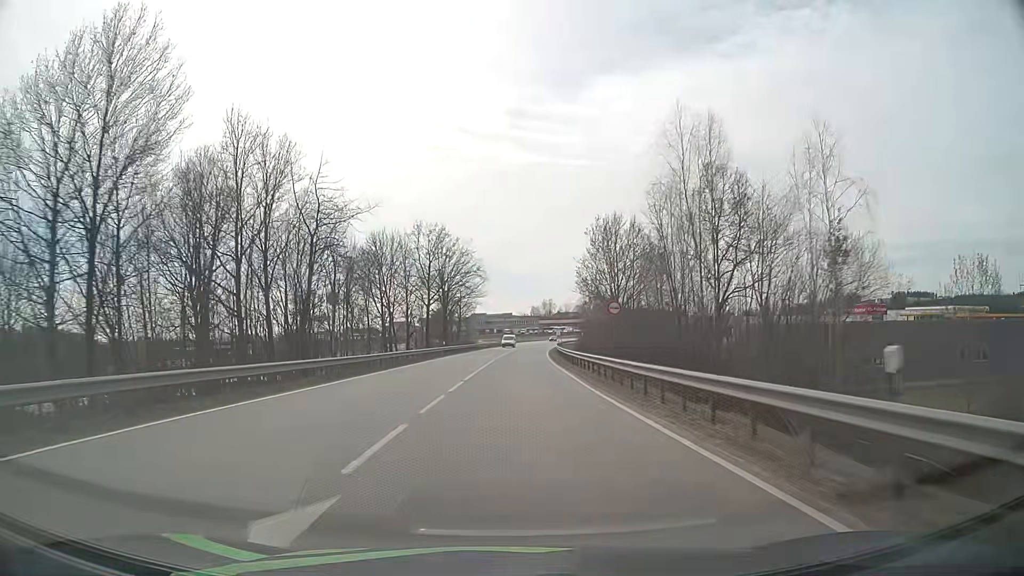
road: primary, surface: asphalt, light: Day
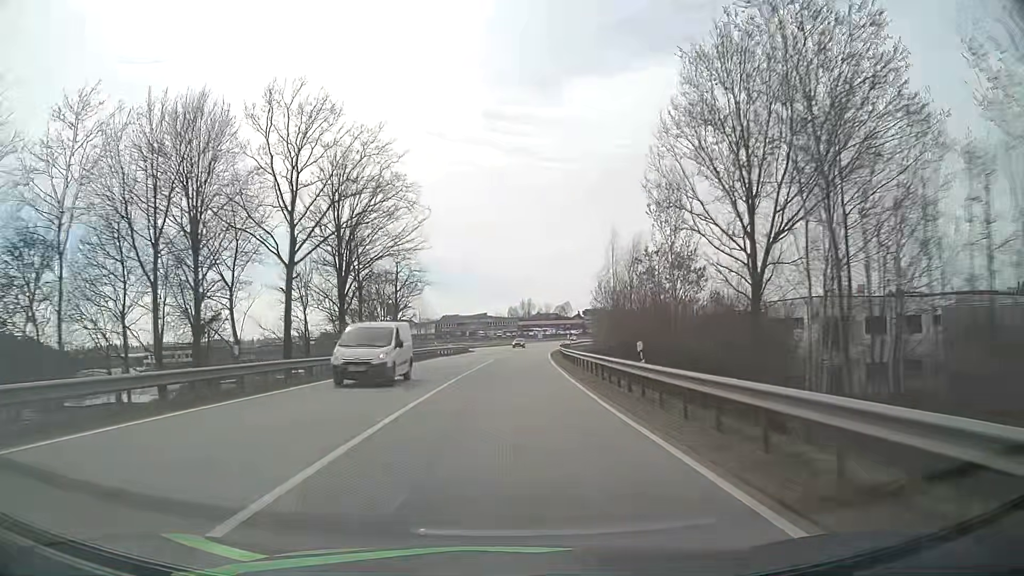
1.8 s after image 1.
(+1.0, +43.7) m; +2°
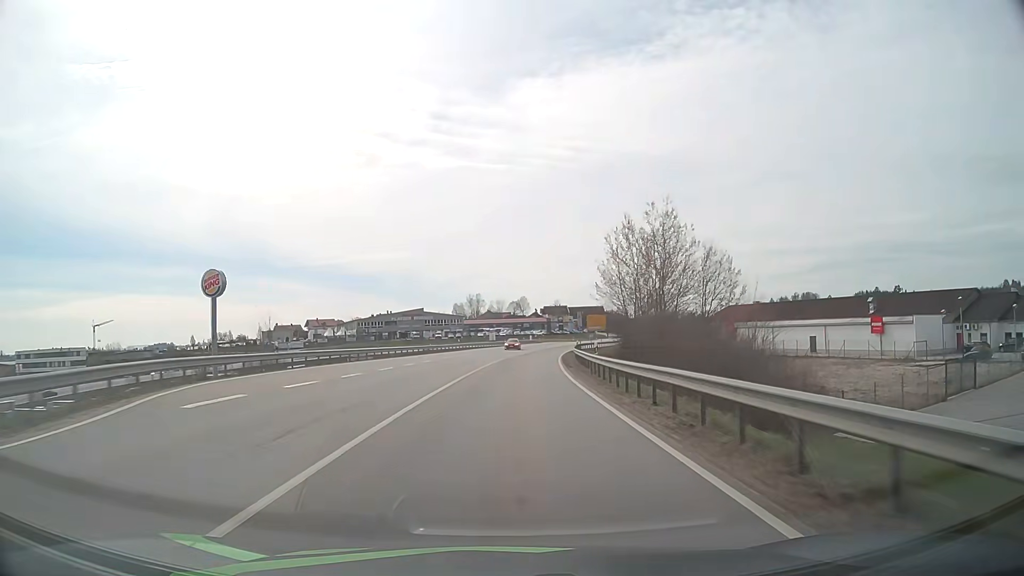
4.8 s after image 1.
(+2.4, +71.4) m; +4°
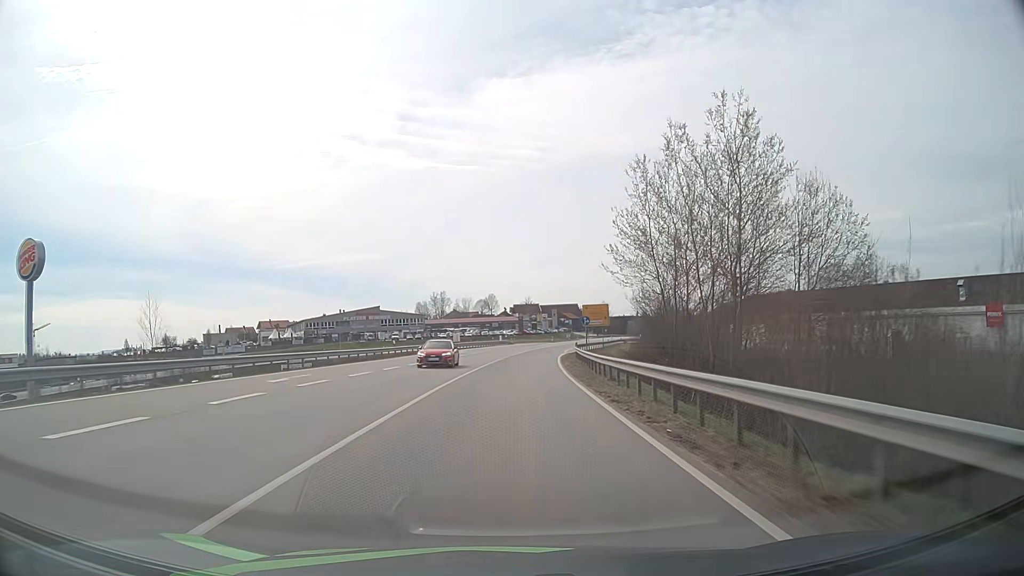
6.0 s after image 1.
(+0.6, +28.1) m; +3°
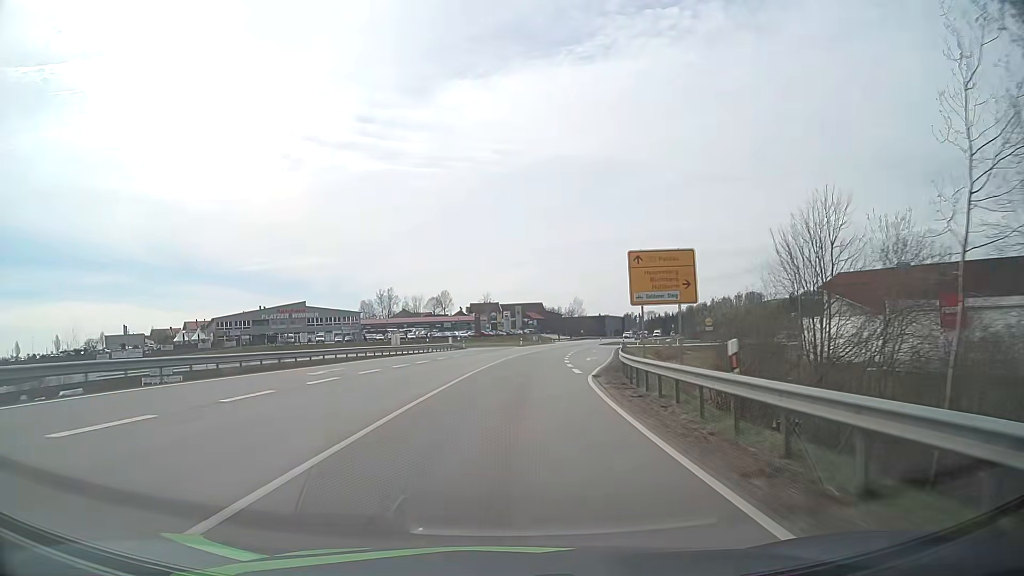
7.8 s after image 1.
(+1.2, +41.6) m; +3°
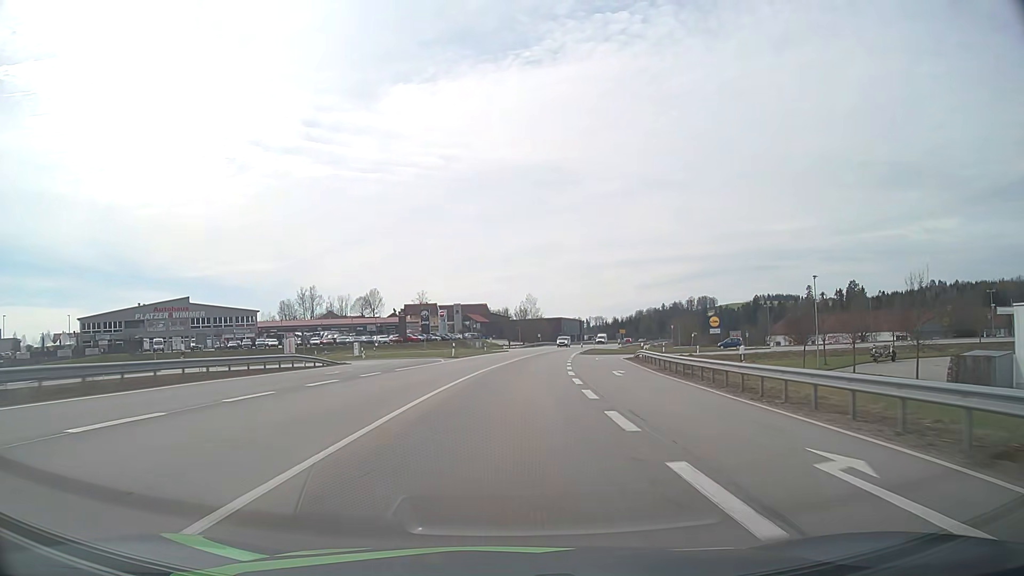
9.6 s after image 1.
(+1.7, +41.0) m; +5°
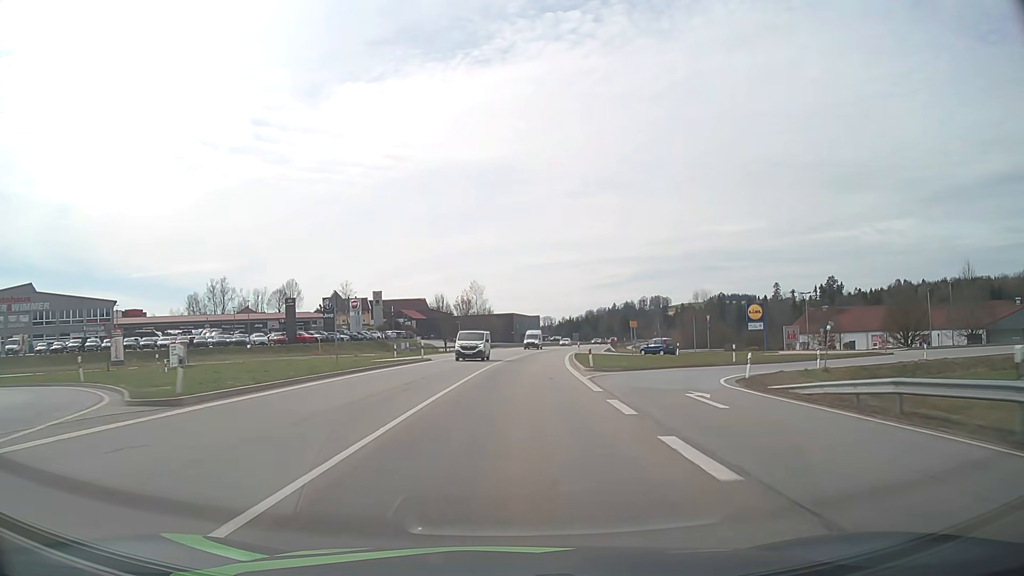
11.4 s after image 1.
(+1.4, +40.3) m; +4°
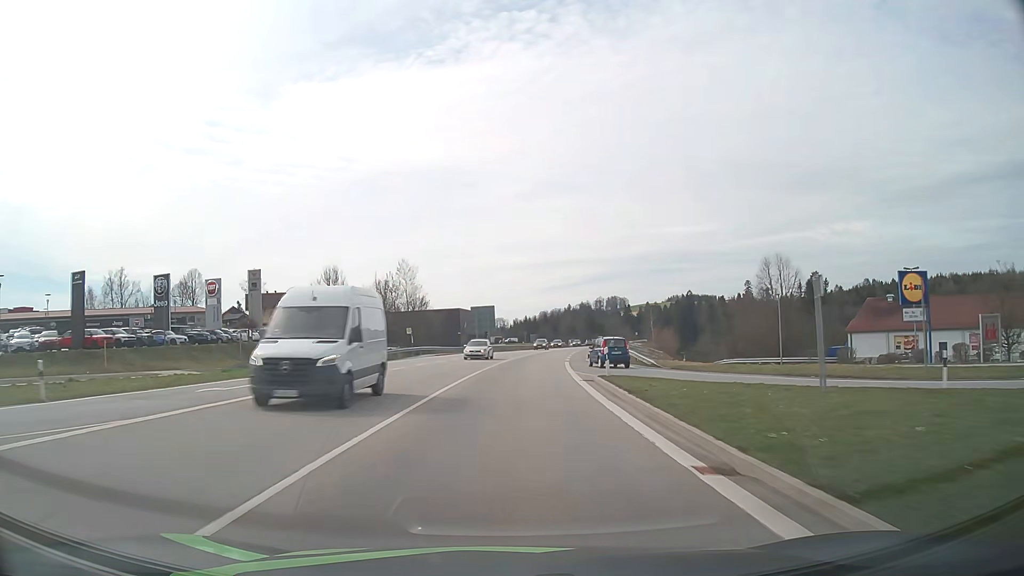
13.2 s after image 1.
(+1.5, +39.6) m; +4°
(0, +10) (0, +20) (+1, +30) (+1, +40) (+2, +50) (+3, +60) (+5, +70) (+6, +80) (+8, +90) (+10, +99) m
